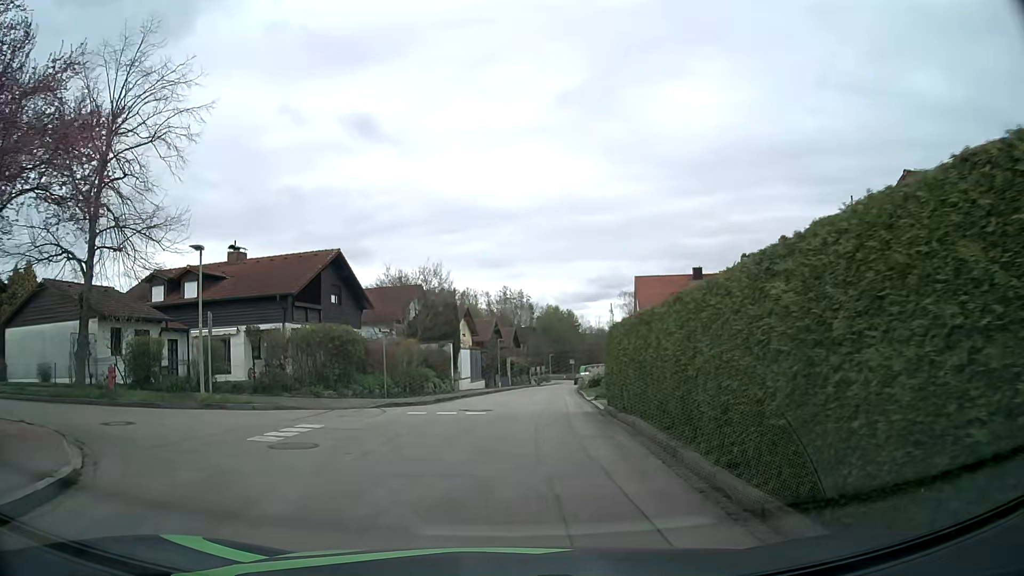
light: Day
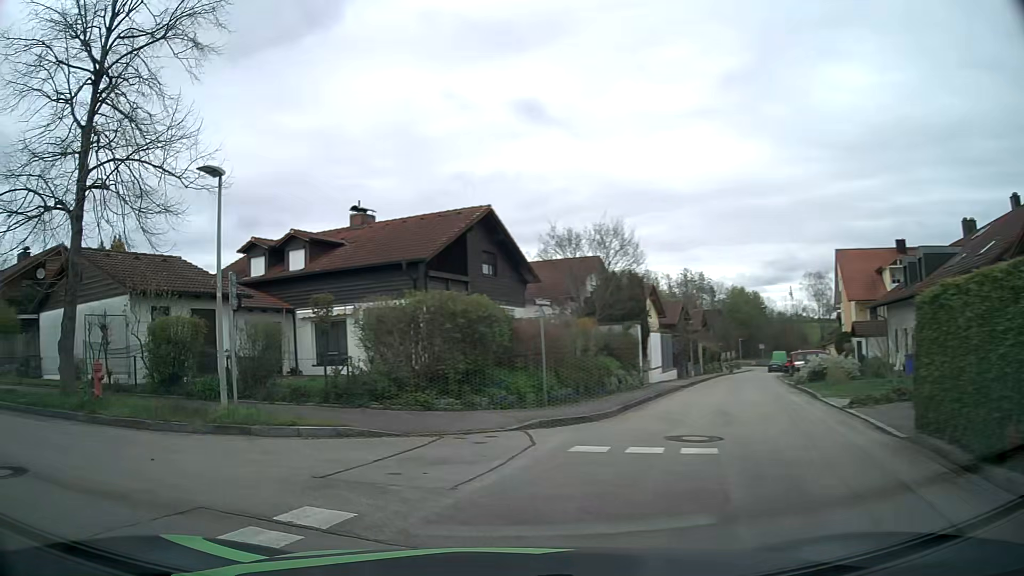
(-0.4, +8.0) m; -14°
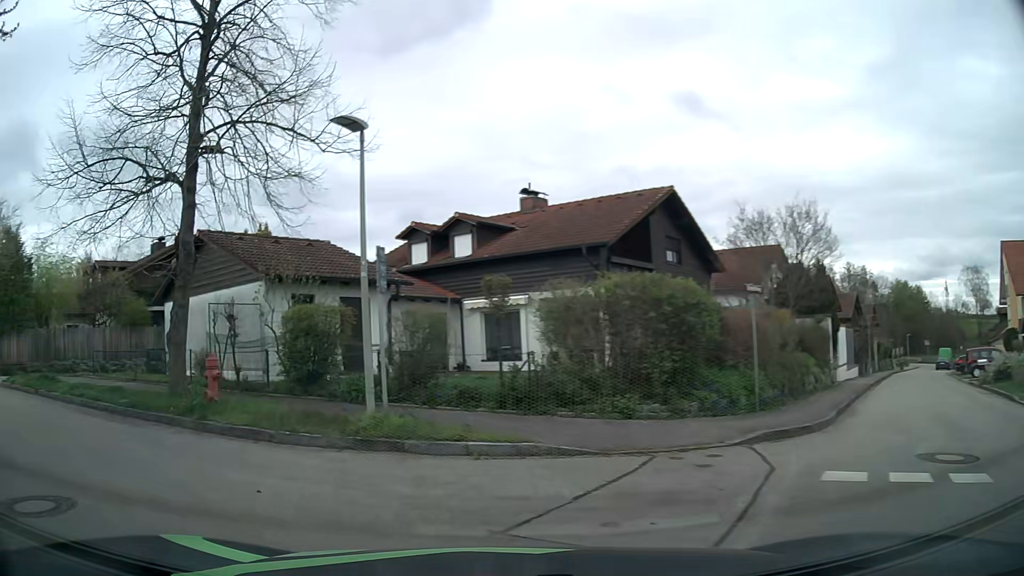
(-0.3, +2.4) m; -13°
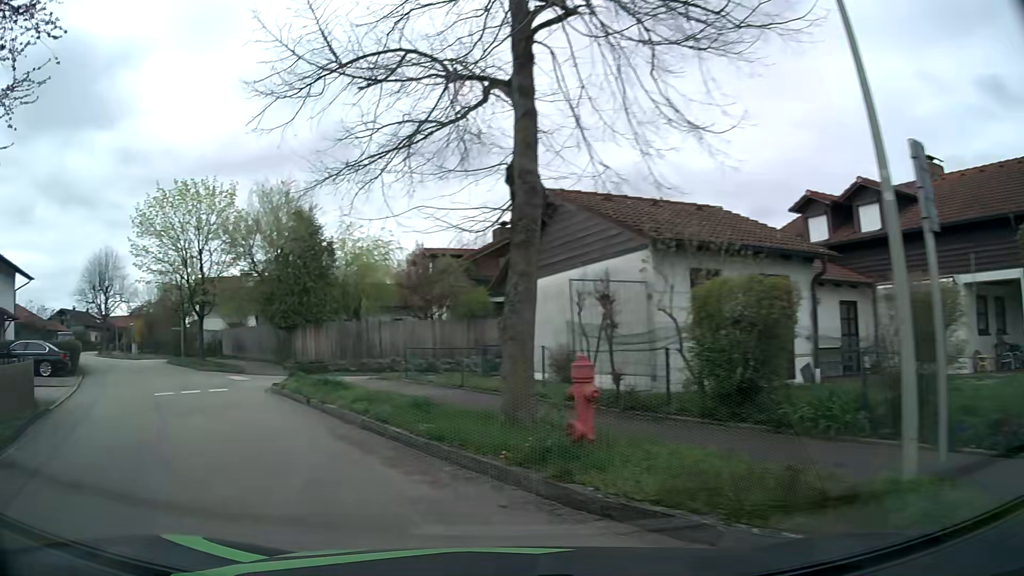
(-1.4, +4.8) m; -33°
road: residential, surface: asphalt
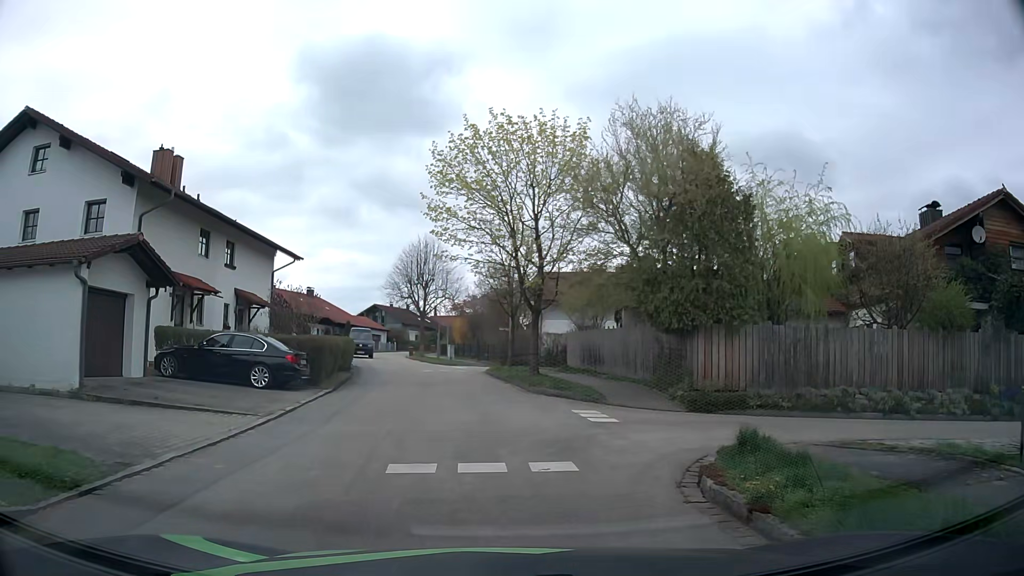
(-3.3, +10.0) m; -29°
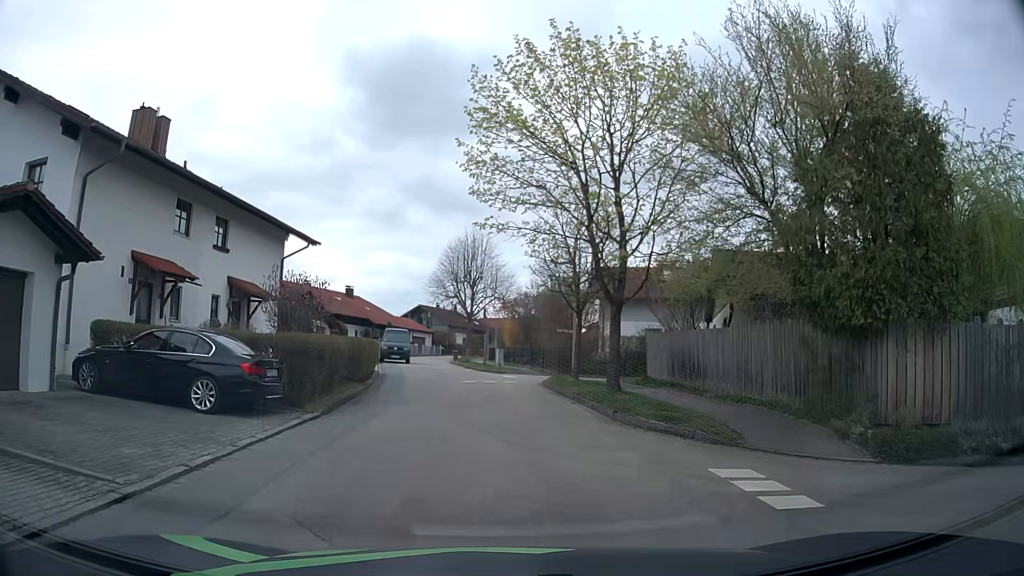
(-0.3, +6.3) m; -6°
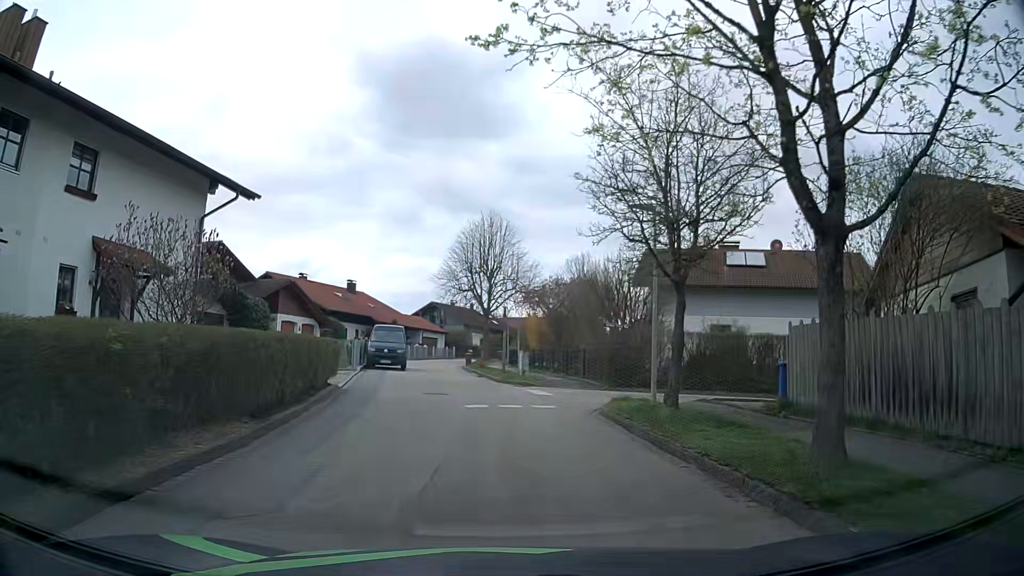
(+0.1, +10.3) m; -1°
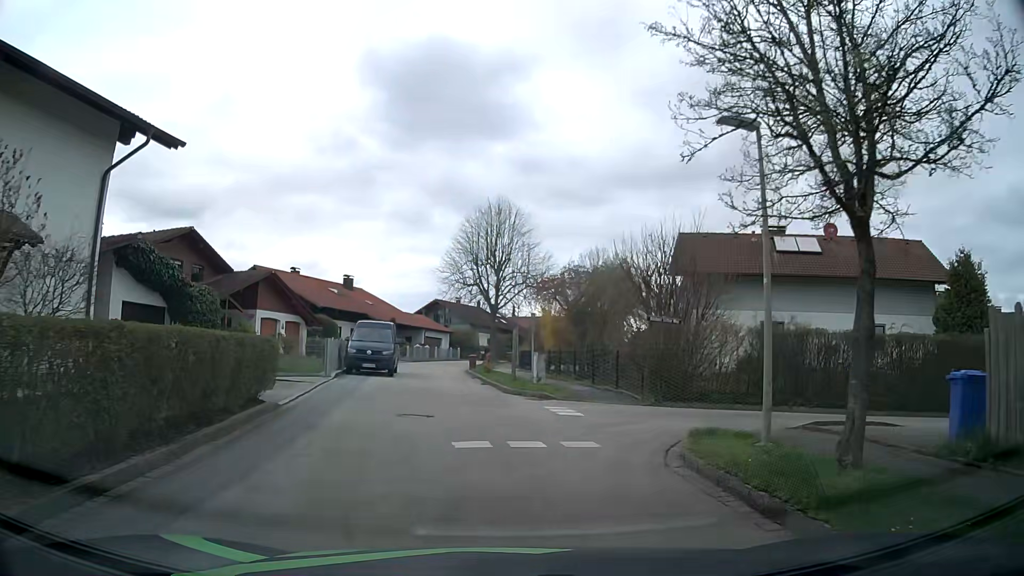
(0.0, +5.8) m; +1°
(-1, +10) (-2, +20) (-3, +30) (-5, +40) (-5, +50) (-4, +60) (-2, +69) (+3, +78) (+9, +86) (+16, +93) m
